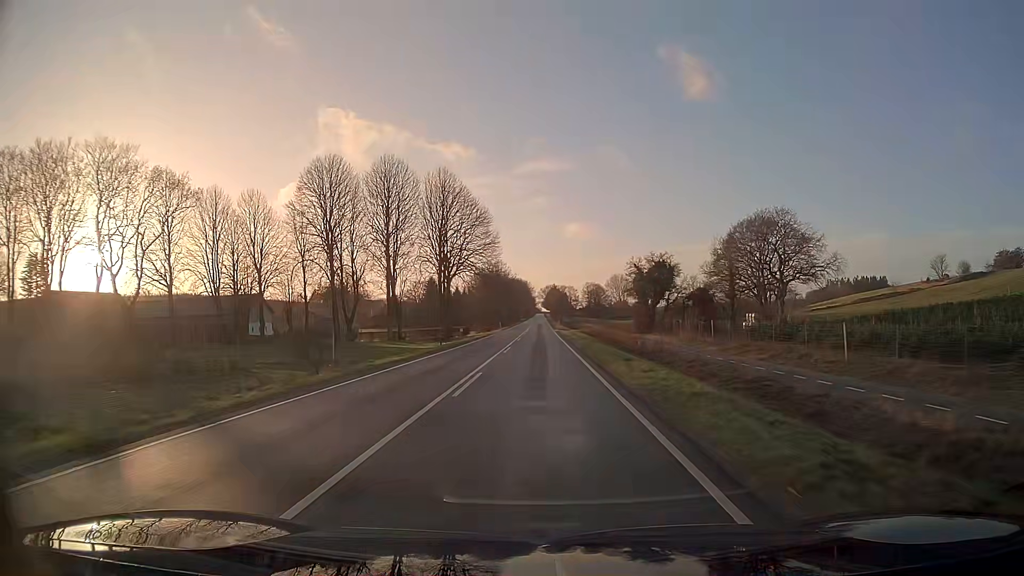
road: tertiary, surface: asphalt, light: Day
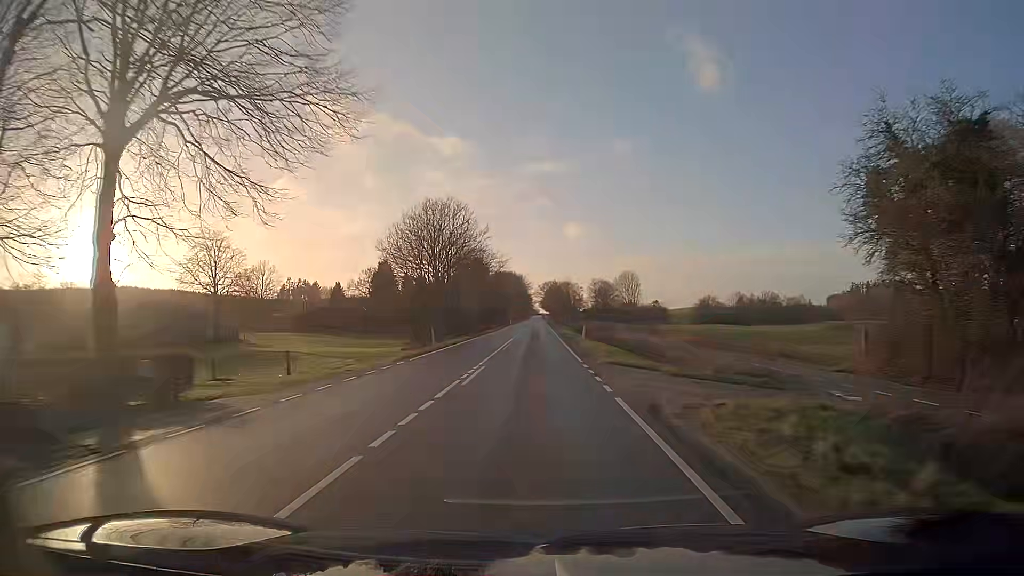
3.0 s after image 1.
(+0.2, +61.7) m; 0°
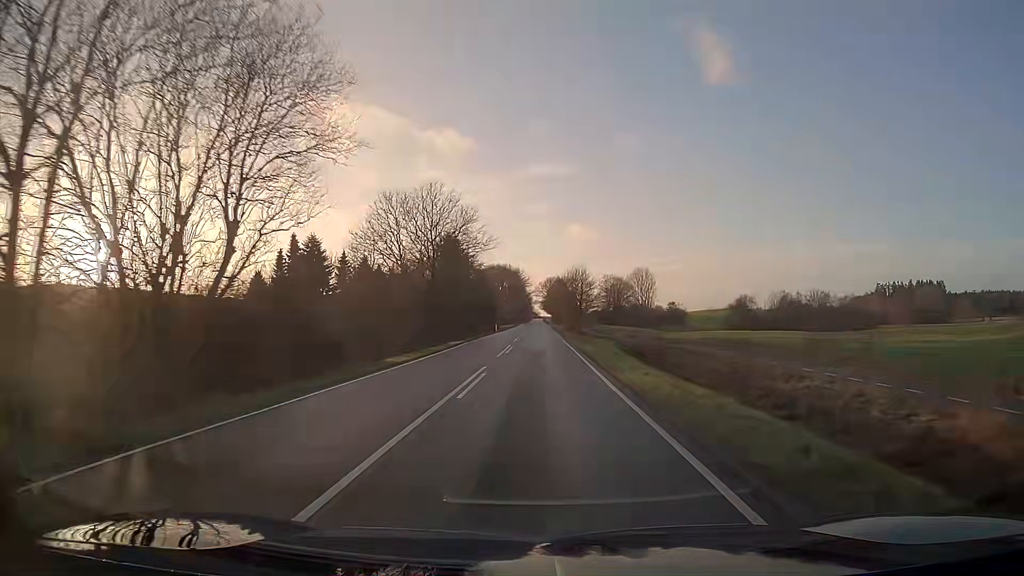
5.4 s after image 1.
(0.0, +49.7) m; 0°
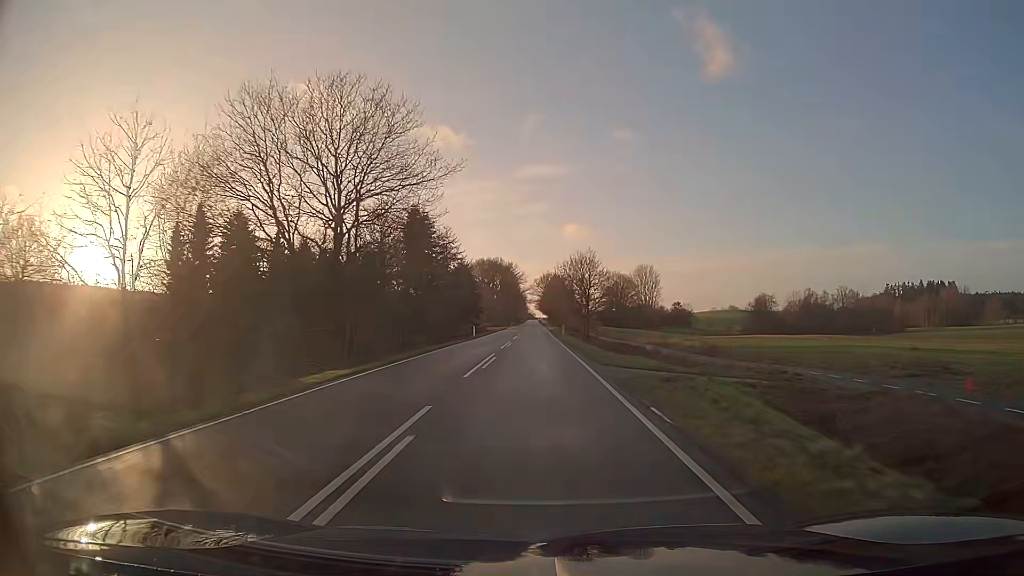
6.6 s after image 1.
(+0.1, +25.1) m; 0°
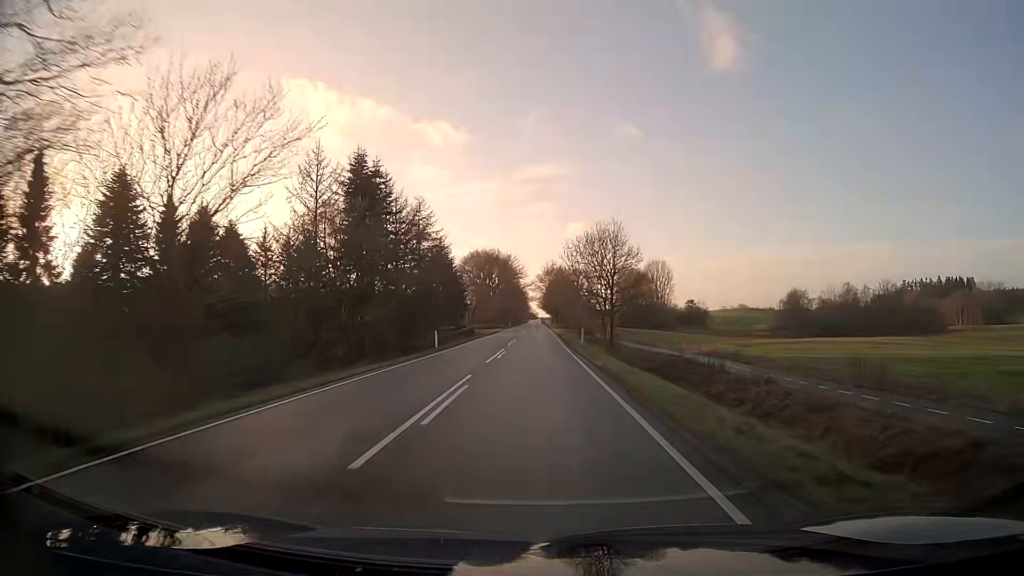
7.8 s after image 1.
(0.0, +25.3) m; 0°
